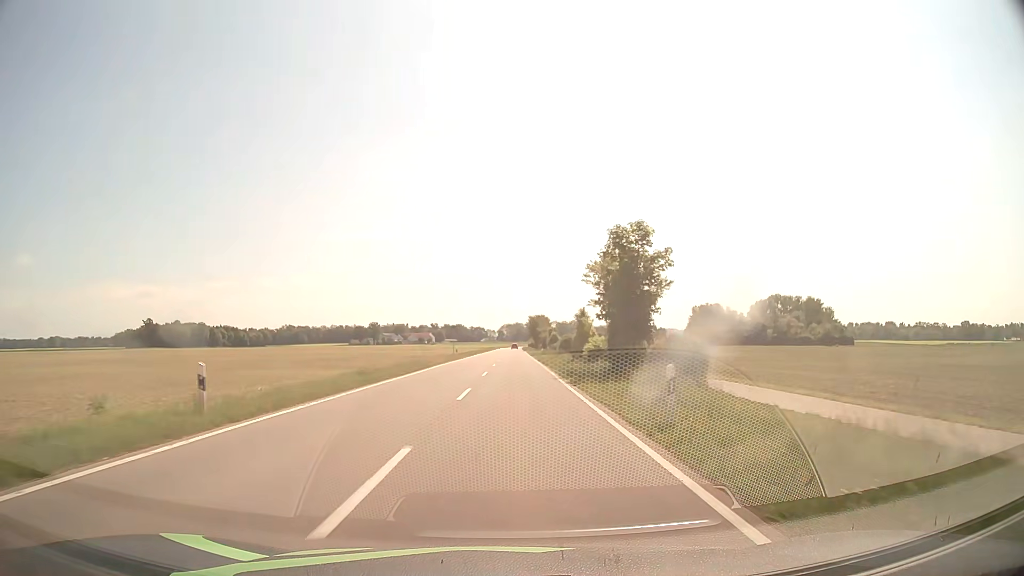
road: tertiary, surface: asphalt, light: Day
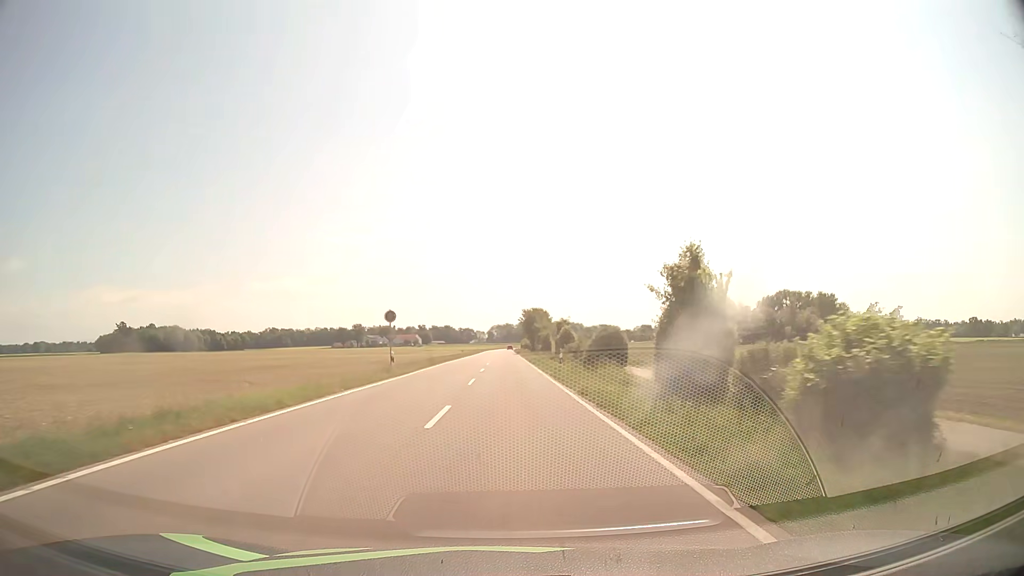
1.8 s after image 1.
(+0.3, +30.0) m; +1°
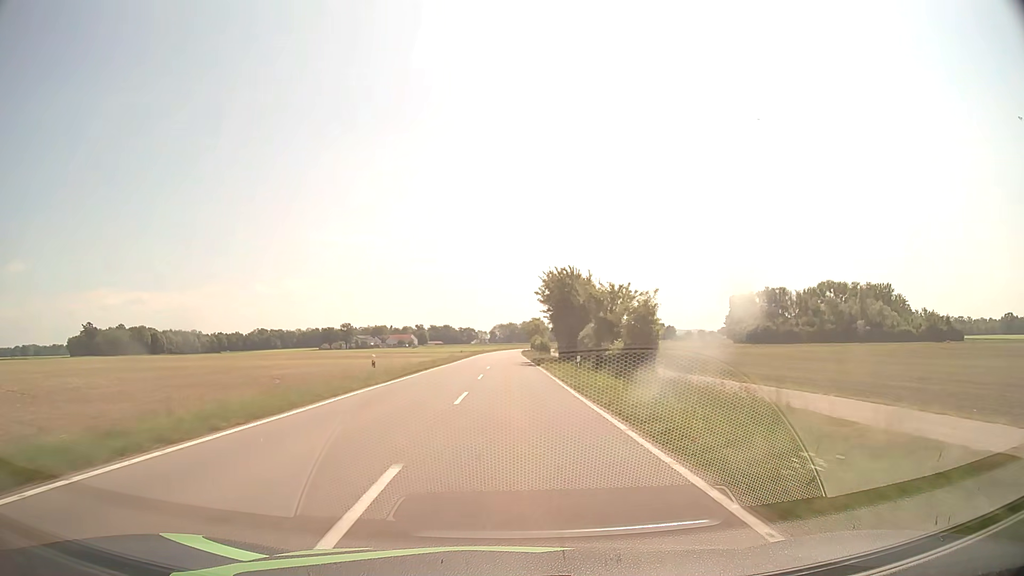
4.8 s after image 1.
(0.0, +56.1) m; 0°
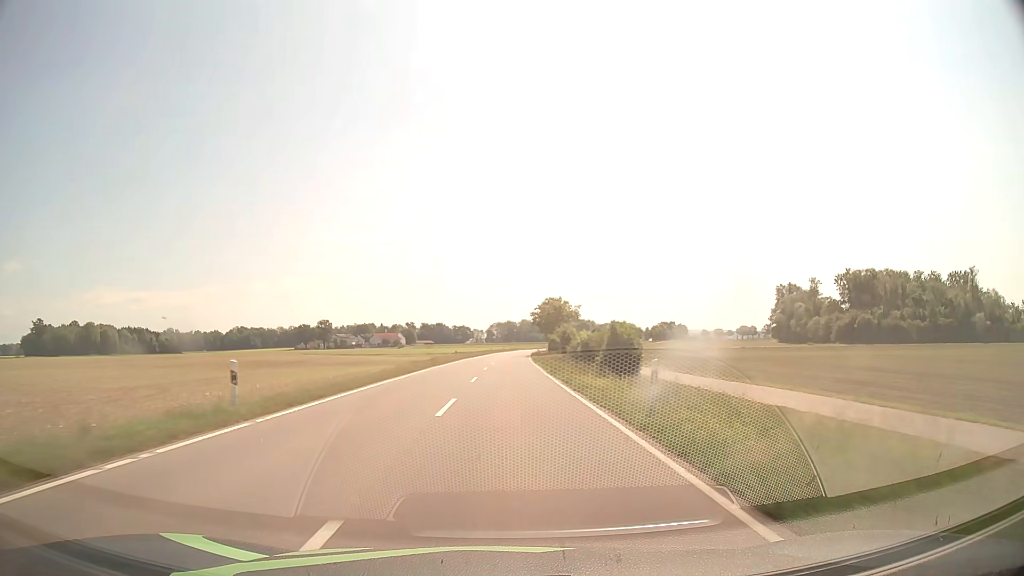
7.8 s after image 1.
(+0.1, +63.2) m; 0°
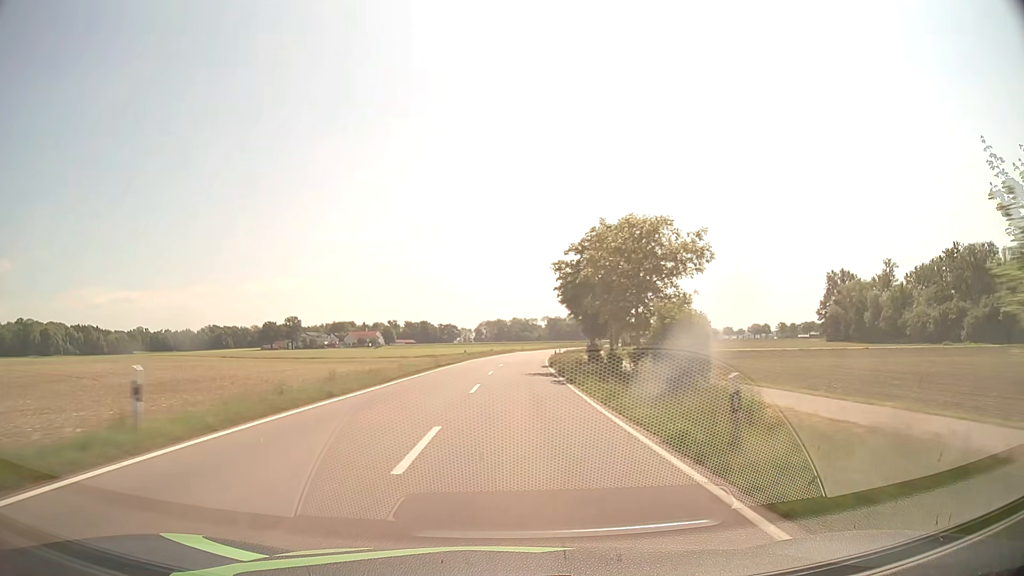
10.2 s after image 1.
(+0.3, +54.5) m; +1°
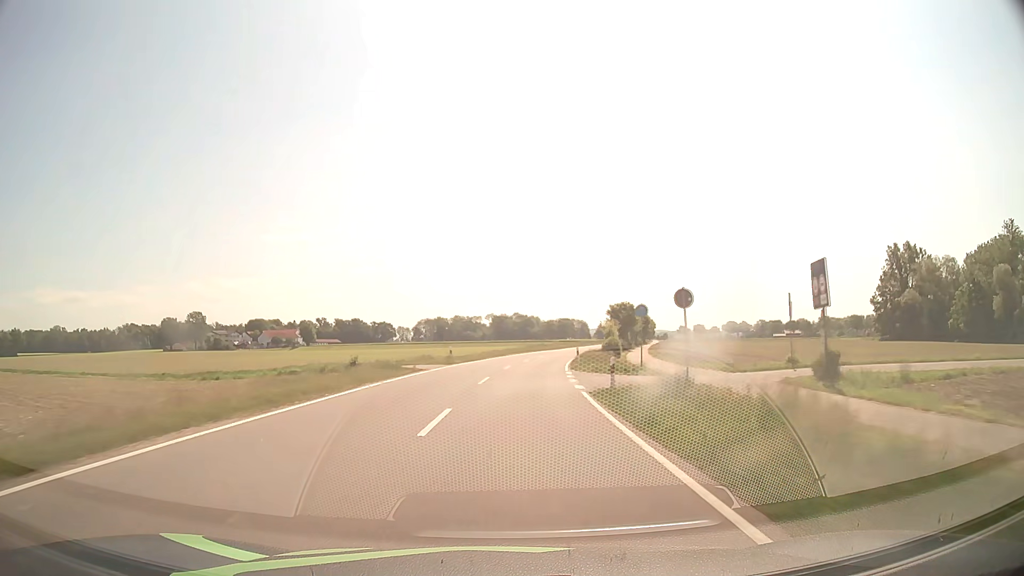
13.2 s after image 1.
(+2.4, +69.9) m; +4°
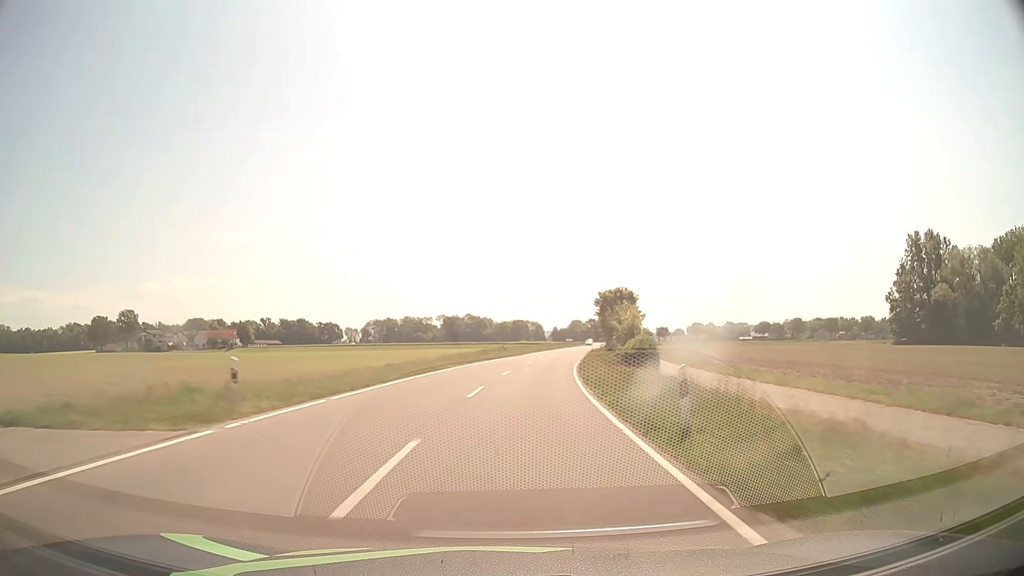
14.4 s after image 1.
(+0.8, +28.3) m; +4°
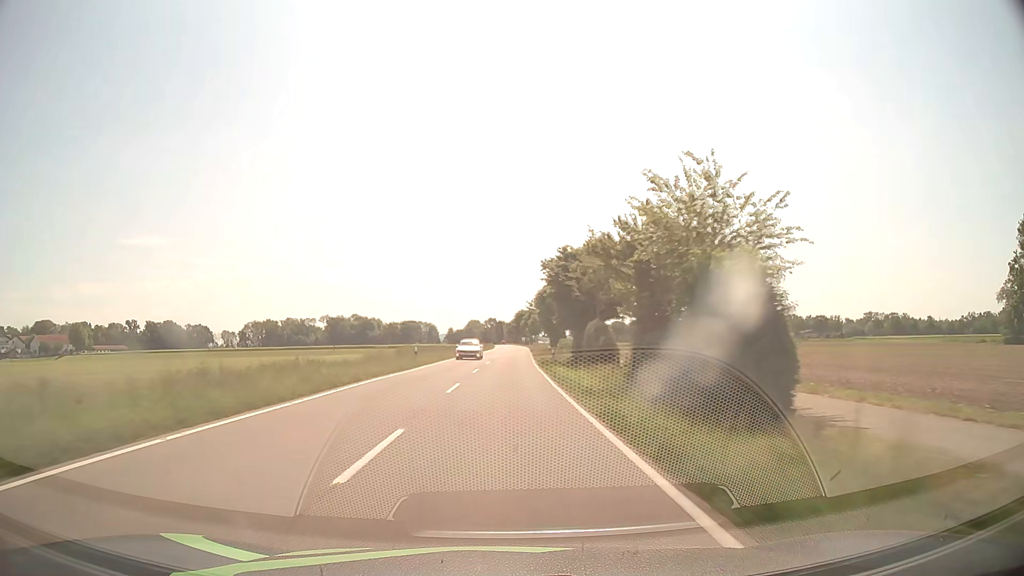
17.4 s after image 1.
(+7.1, +70.7) m; +10°
(0, +10) (0, +20) (0, +30) (0, +40) (0, +50) (0, +60) (0, +70) (0, +80) (0, +90) (0, +100) m
